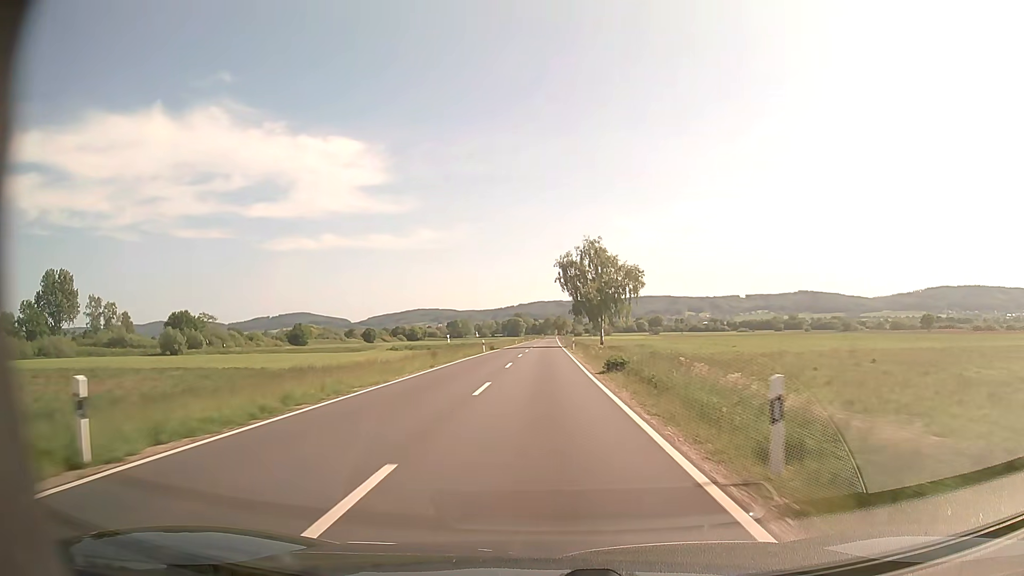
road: secondary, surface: asphalt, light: Day
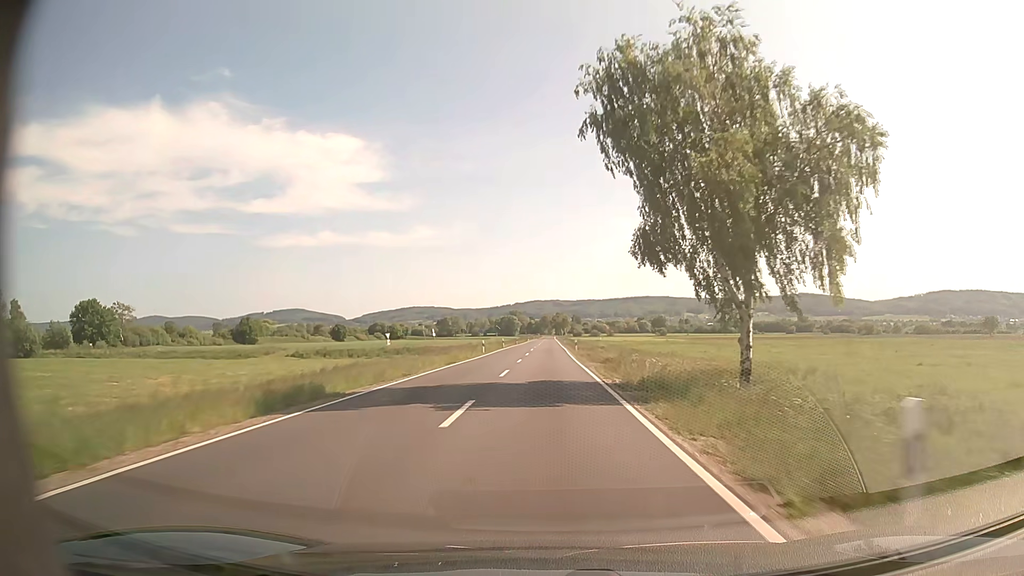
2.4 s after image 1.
(-0.2, +53.5) m; 0°
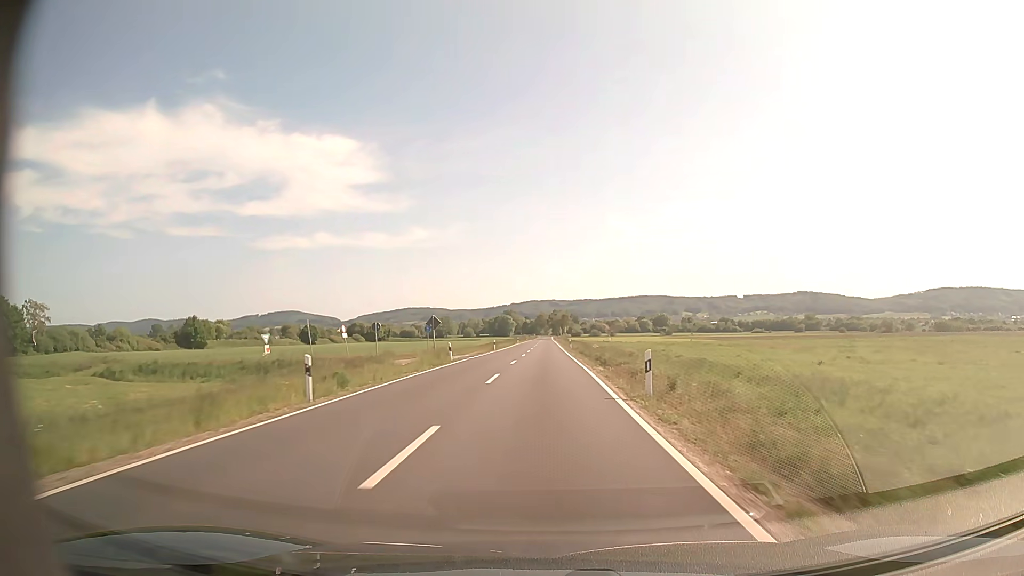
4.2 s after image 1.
(+0.2, +40.1) m; 0°
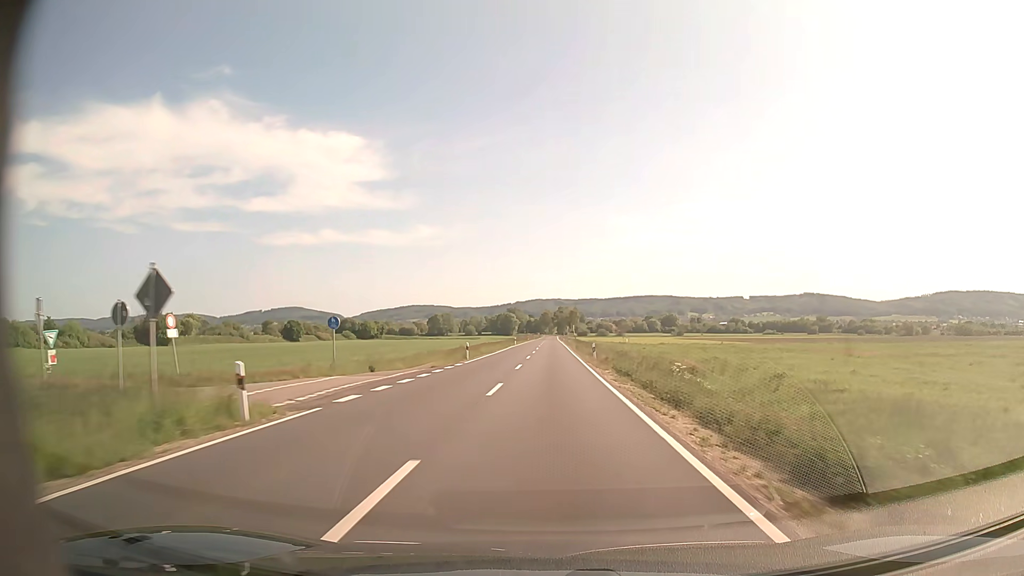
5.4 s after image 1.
(-0.1, +26.7) m; 0°
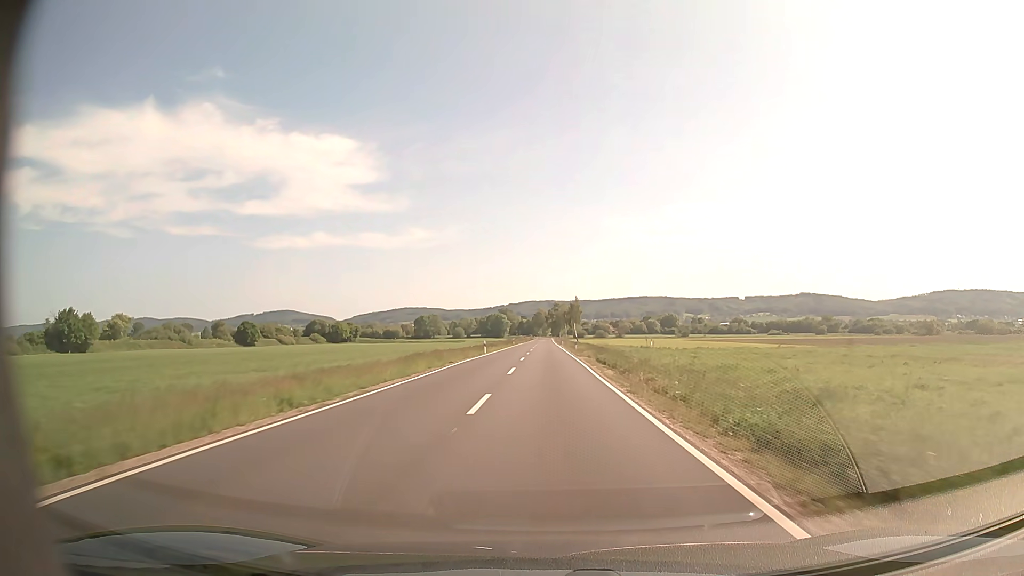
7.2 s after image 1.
(+0.2, +40.0) m; 0°
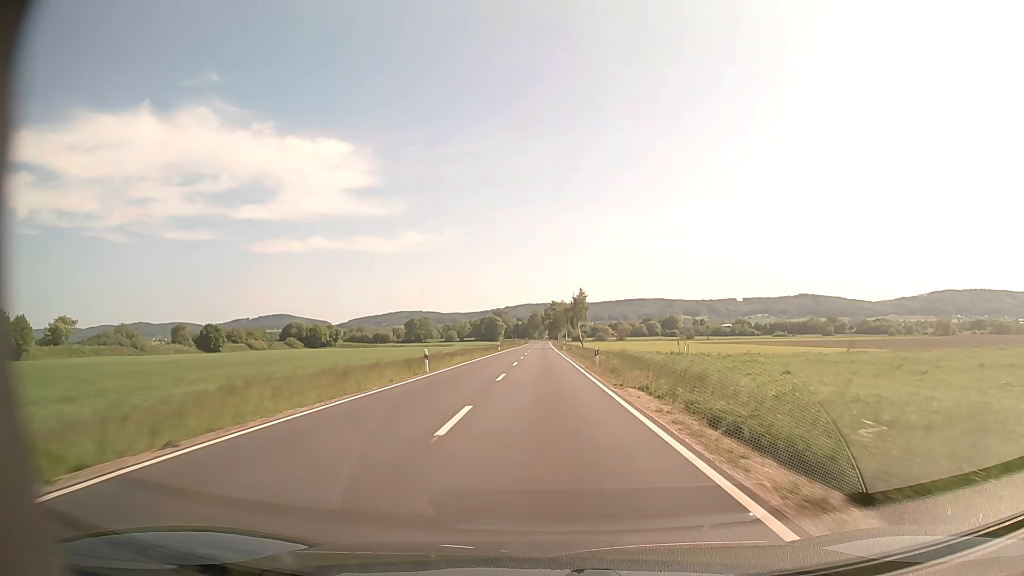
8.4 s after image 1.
(+0.1, +26.6) m; 0°
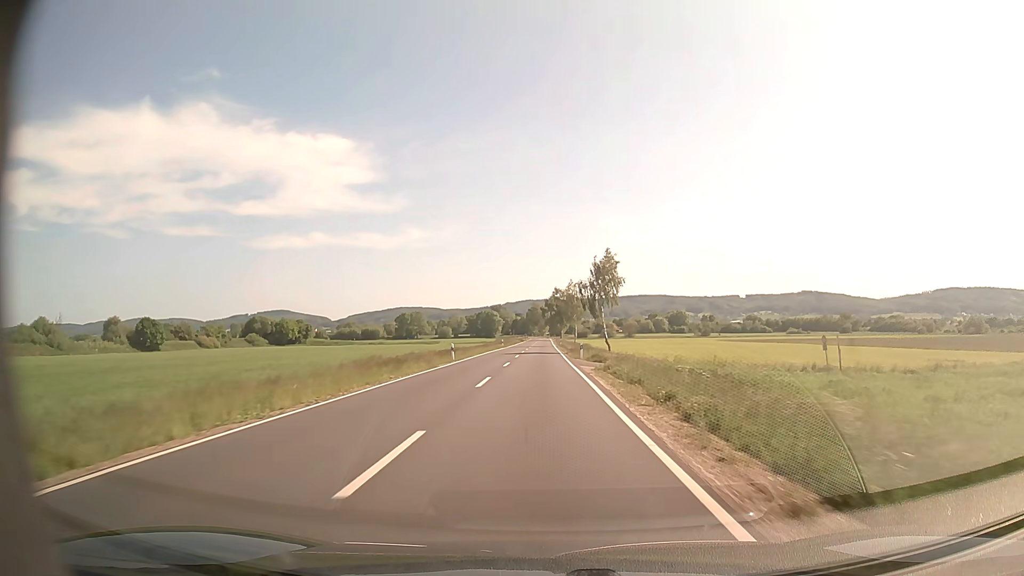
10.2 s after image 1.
(0.0, +39.7) m; 0°
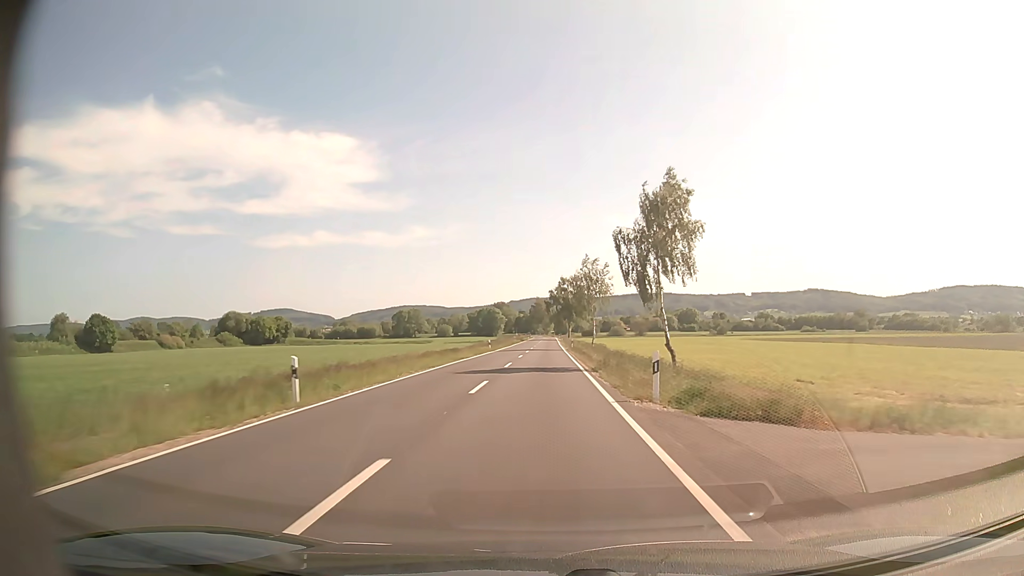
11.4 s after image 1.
(-0.1, +26.5) m; 0°
(0, +10) (0, +20) (0, +30) (0, +40) (0, +50) (0, +60) (0, +70) (0, +80) (0, +90) (0, +100) m
